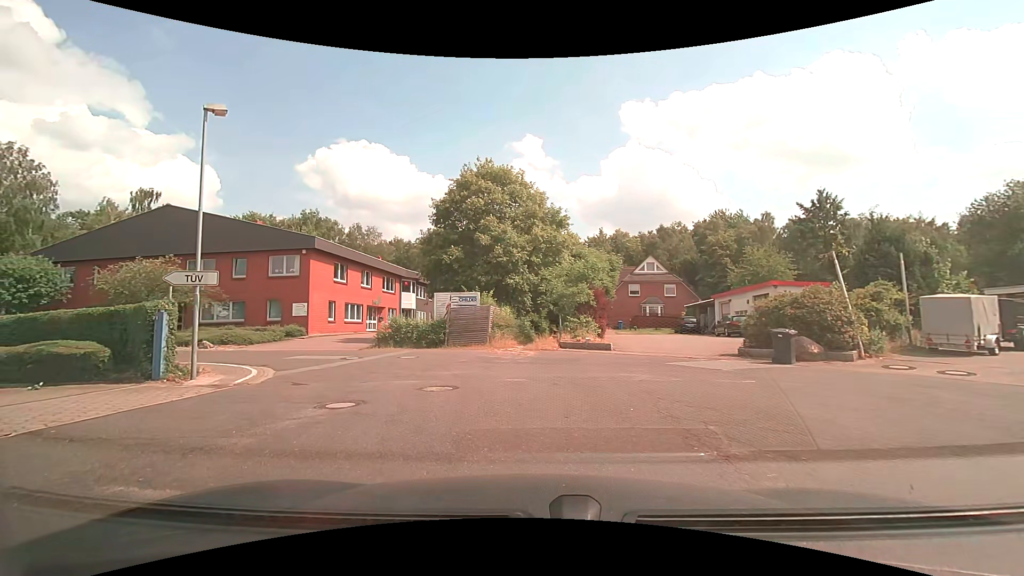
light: Day
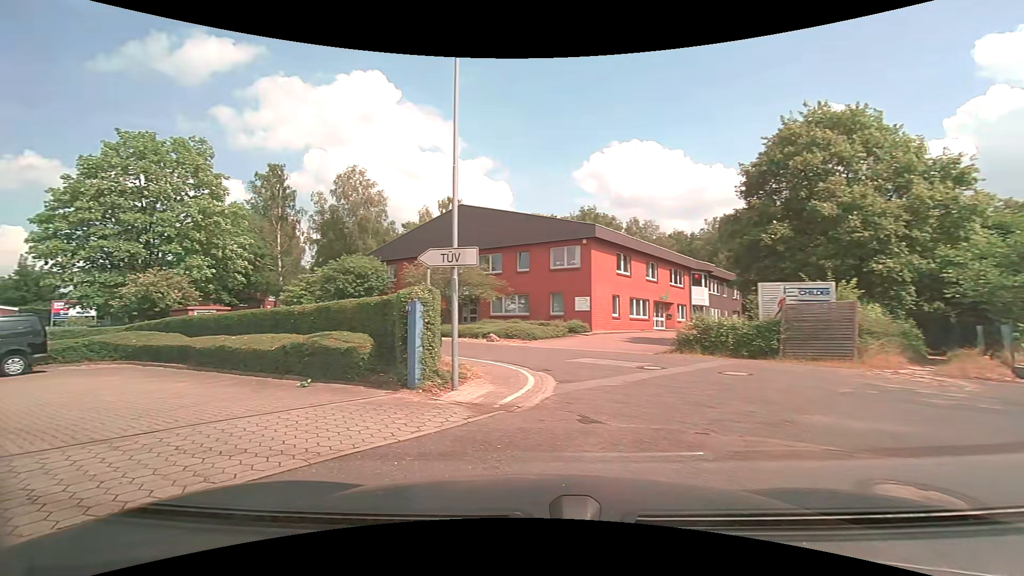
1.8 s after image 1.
(-1.2, +4.9) m; -31°
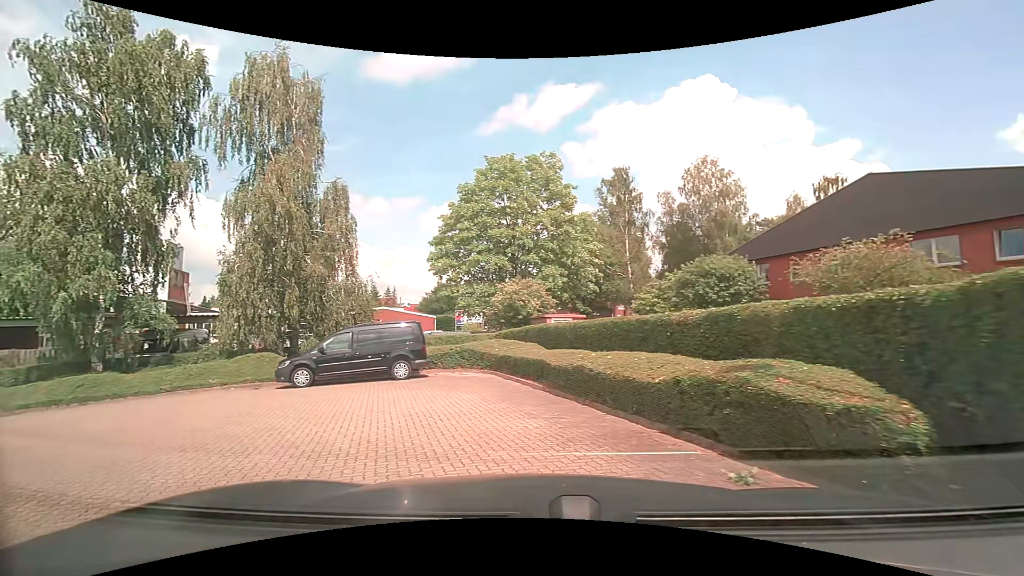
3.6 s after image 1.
(-1.7, +5.1) m; -38°
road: service
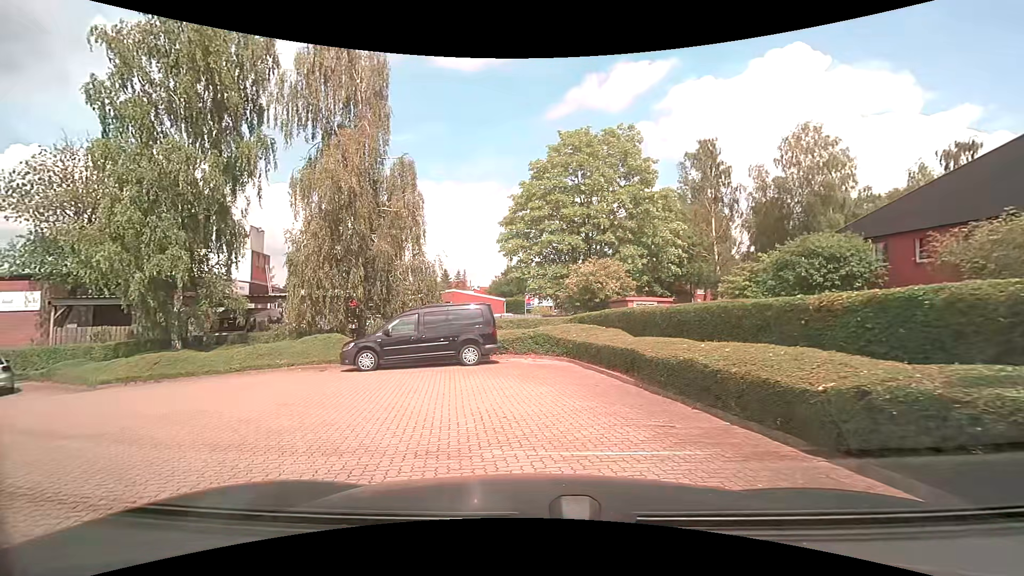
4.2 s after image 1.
(-0.1, +1.6) m; -9°
